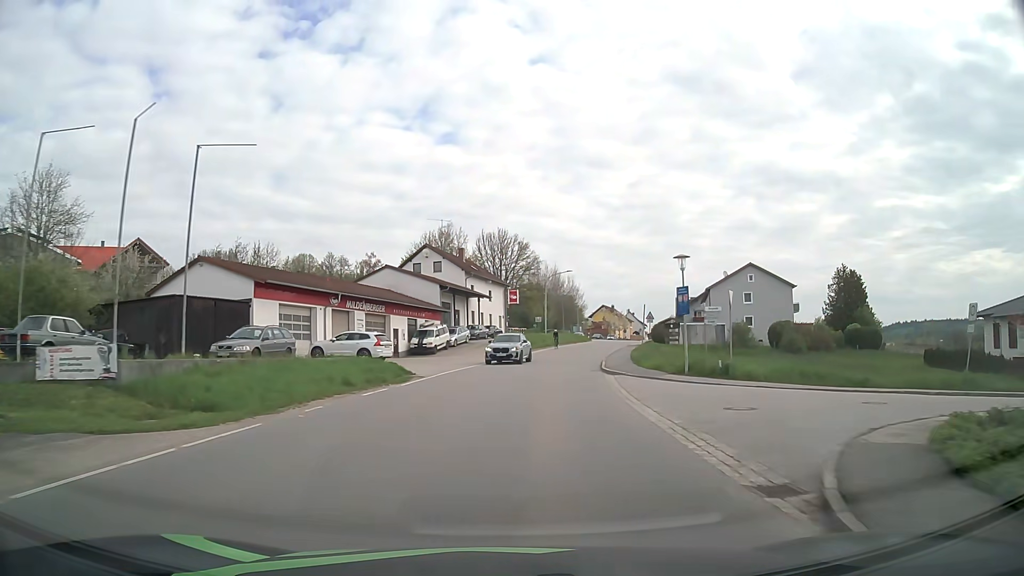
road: tertiary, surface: asphalt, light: Day
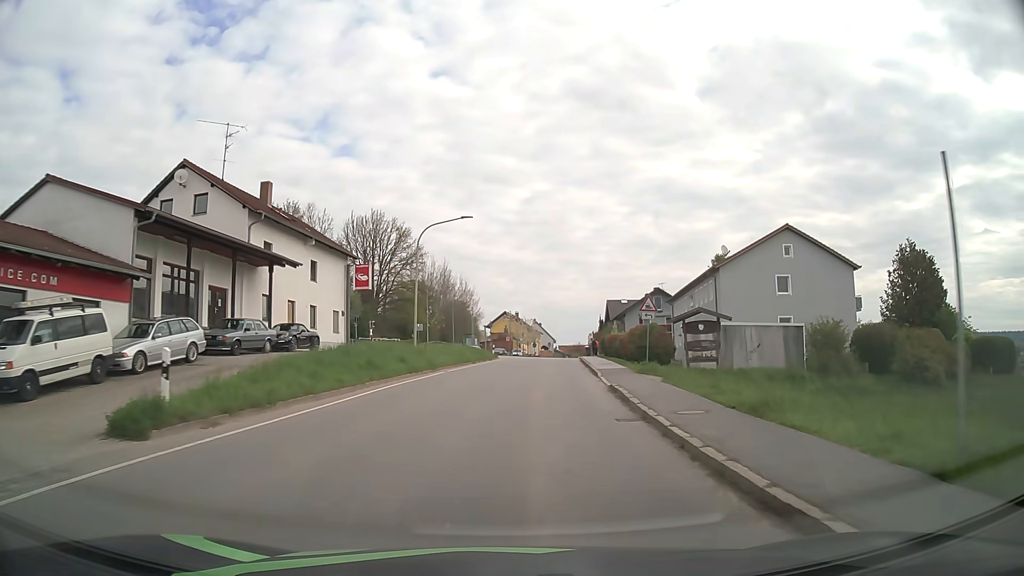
(+3.1, +37.1) m; +9°
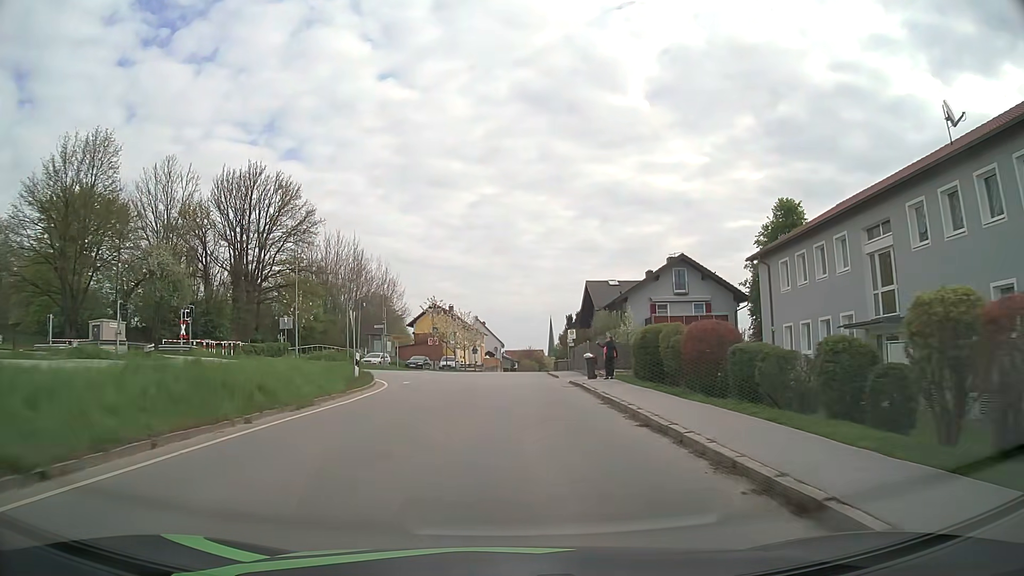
(+2.1, +37.2) m; +5°
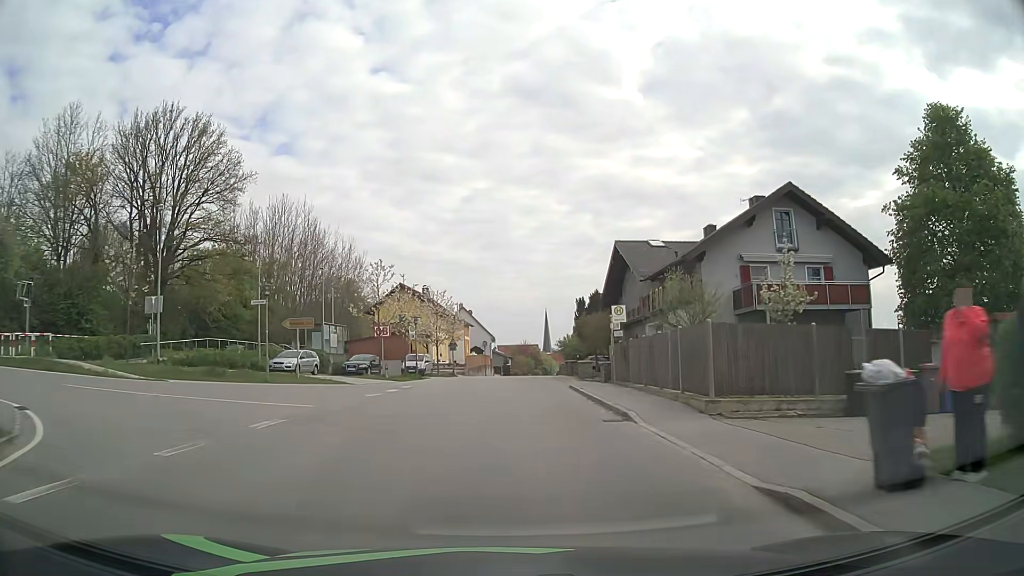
(+0.2, +22.6) m; +1°
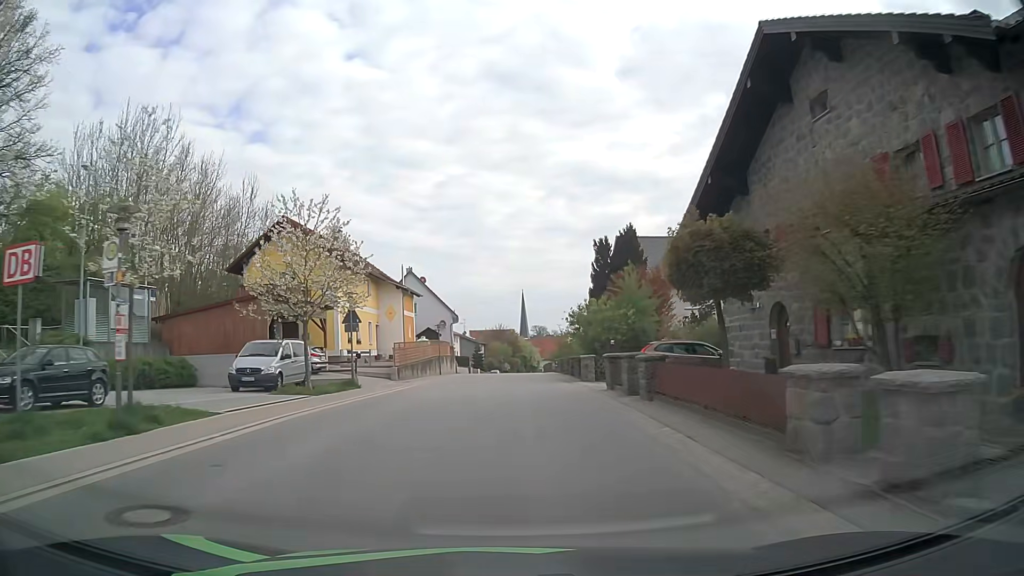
(+0.4, +30.7) m; +1°
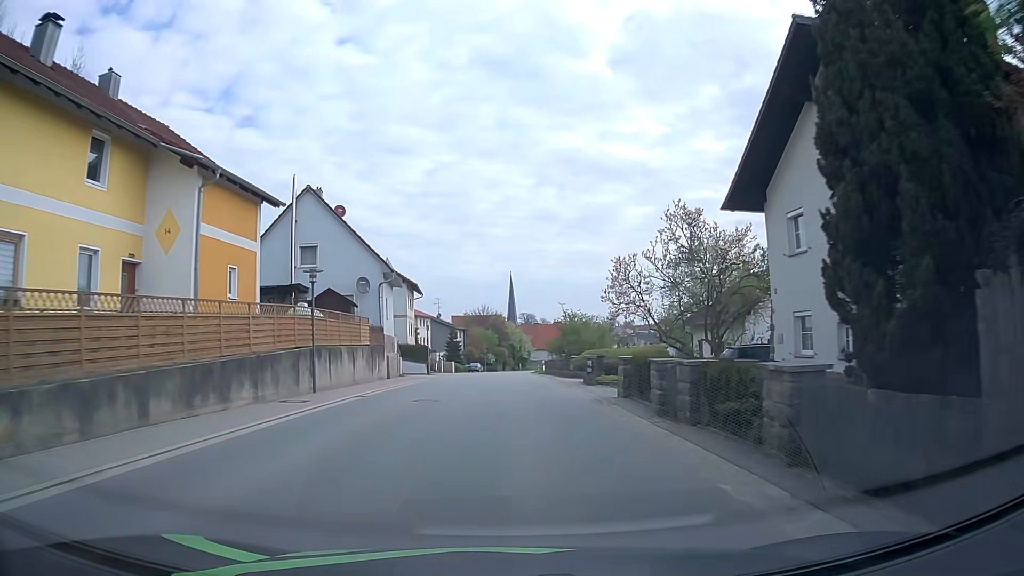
(+0.6, +31.1) m; +2°
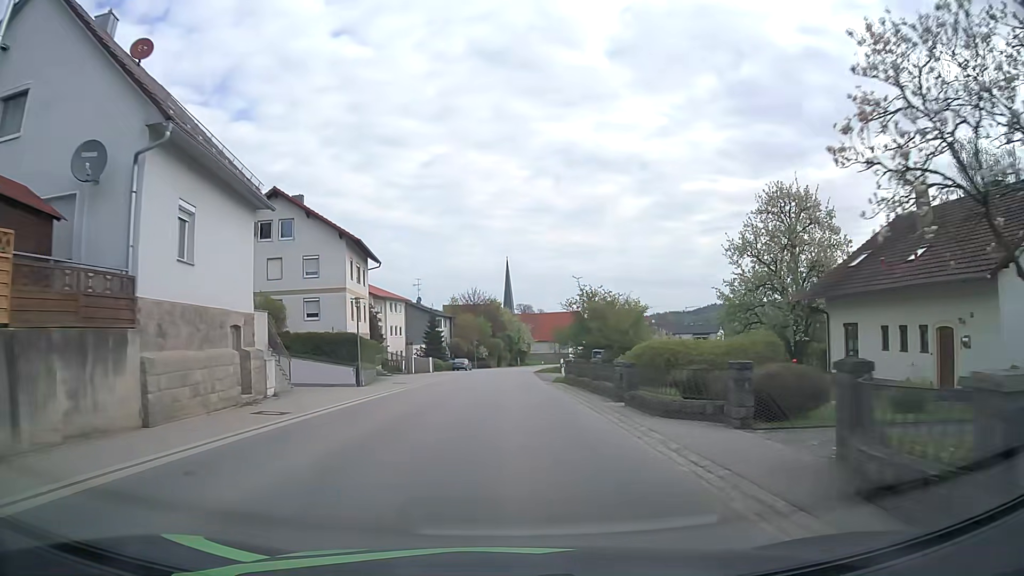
(+0.1, +23.5) m; +1°
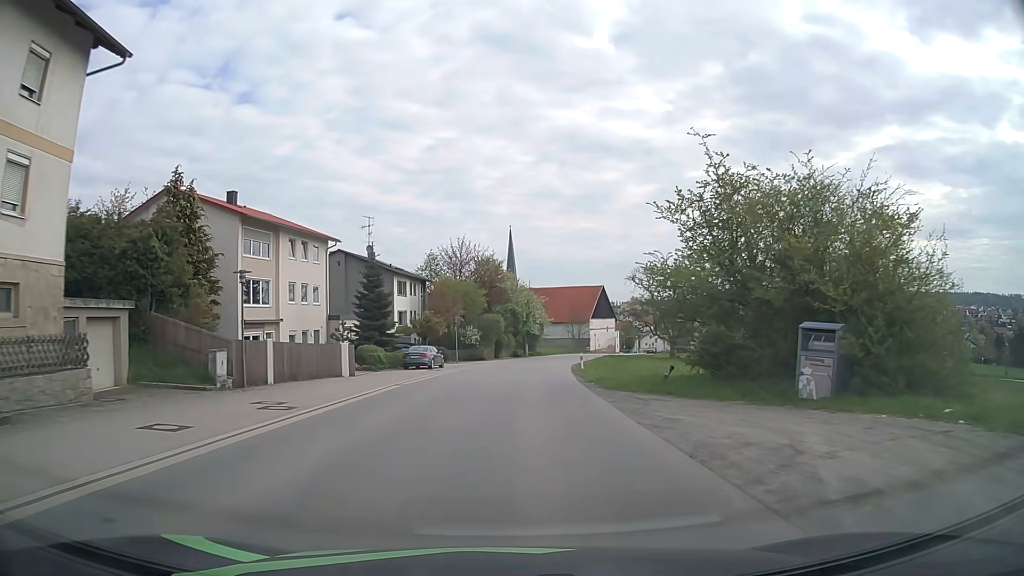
(-0.4, +39.2) m; 0°
(0, +10) (0, +20) (+1, +30) (+1, +40) (+2, +50) (+4, +60) (+5, +70) (+8, +79) (+10, +89) (+13, +99) m
